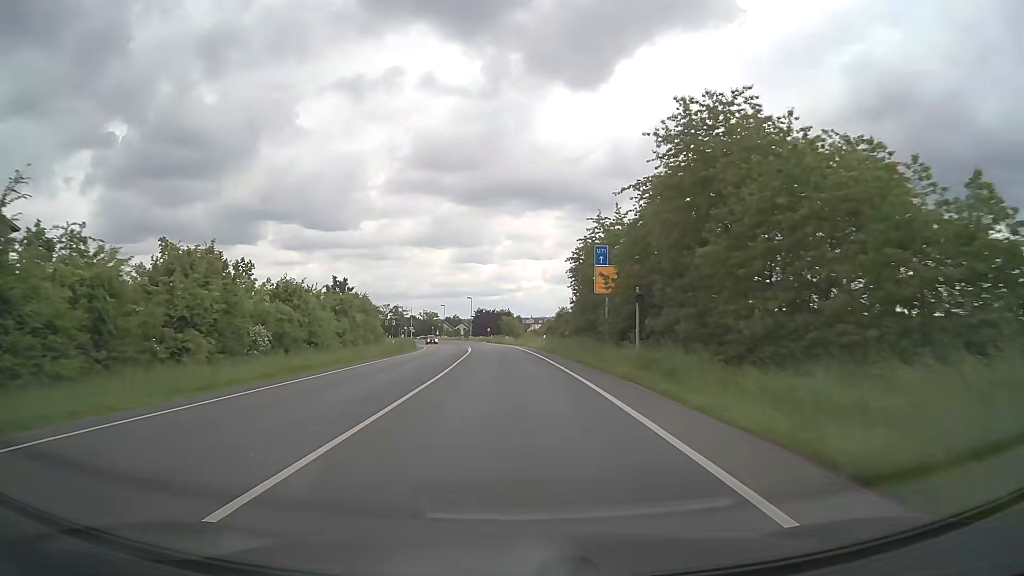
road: primary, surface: asphalt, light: Day
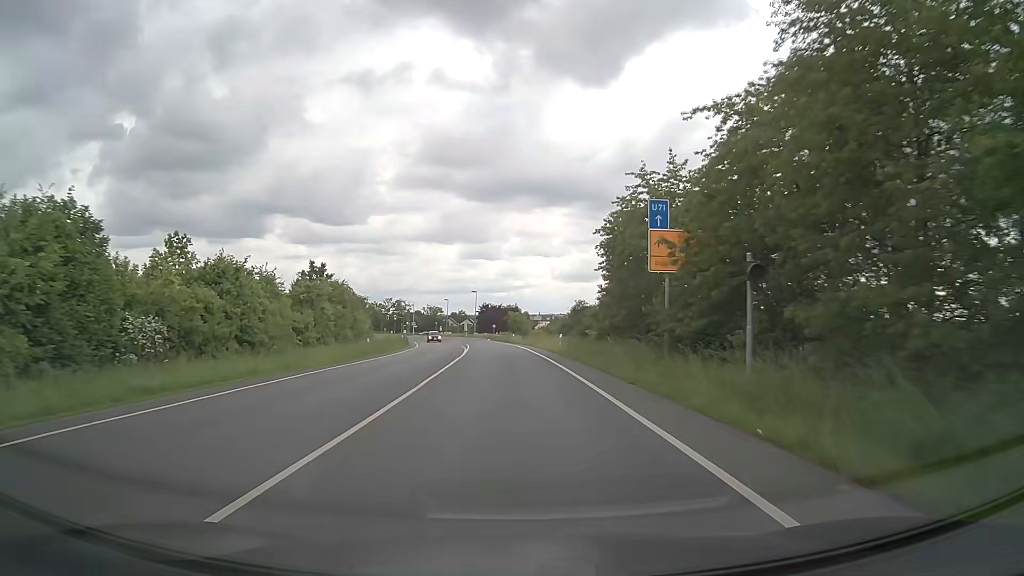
(-0.1, +11.2) m; -1°
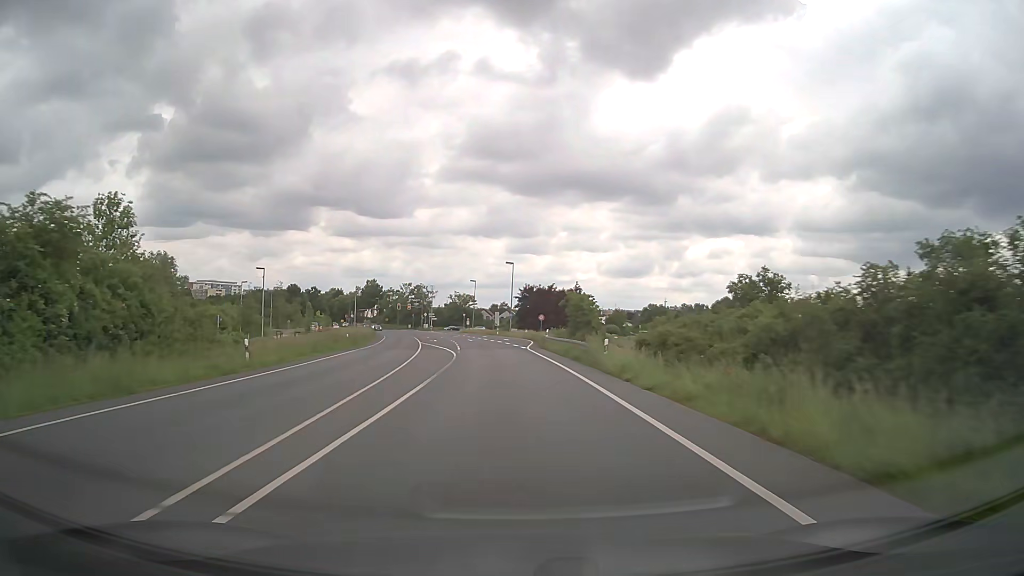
(-1.9, +55.9) m; -4°
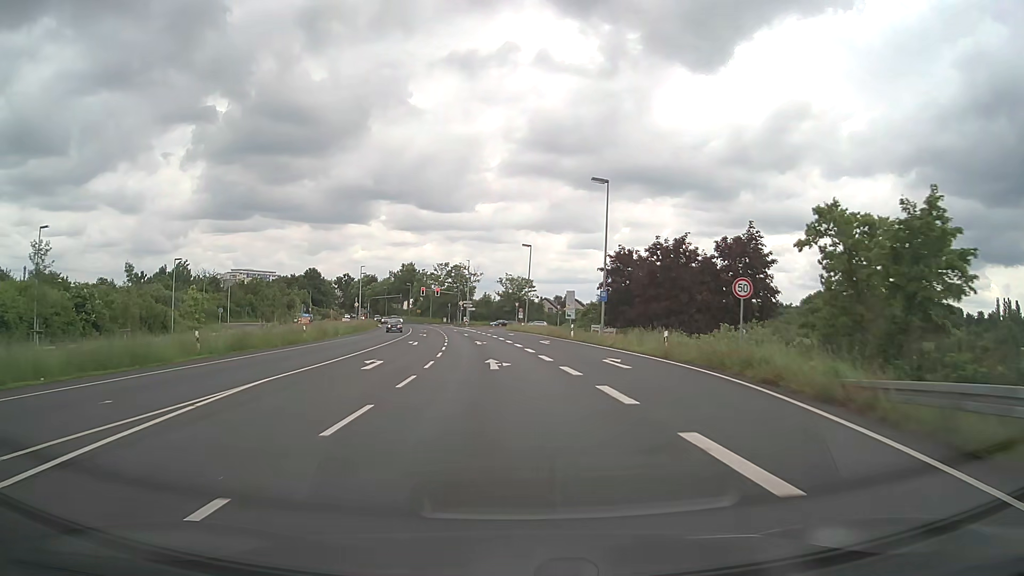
(-2.2, +50.6) m; -5°
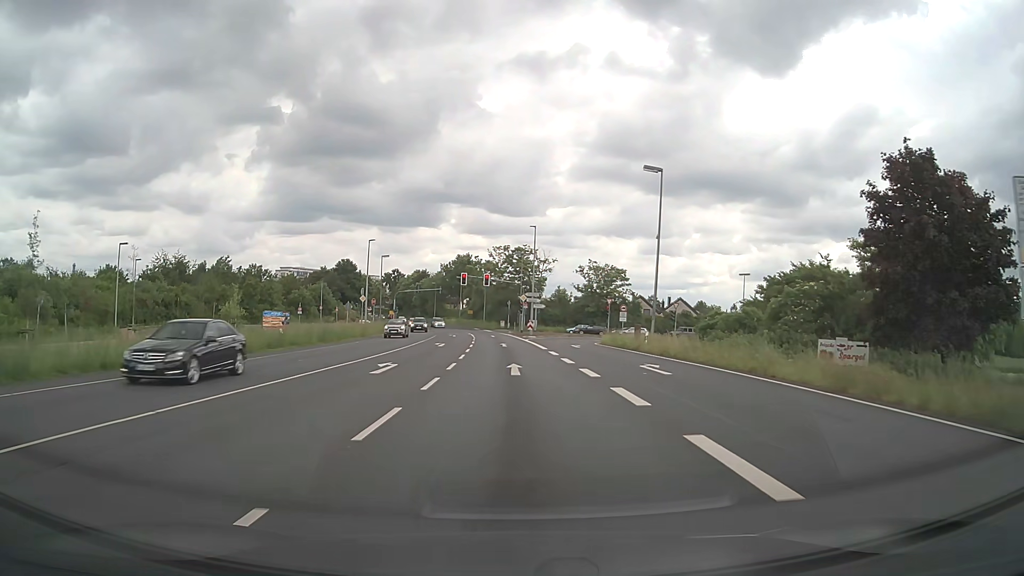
(-2.2, +41.5) m; -6°
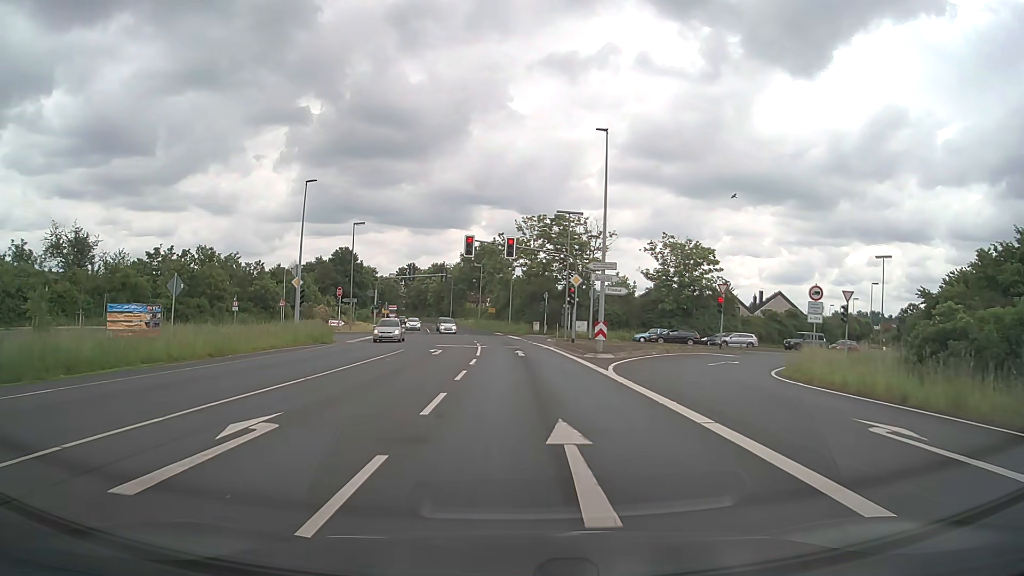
(-0.9, +33.3) m; -2°
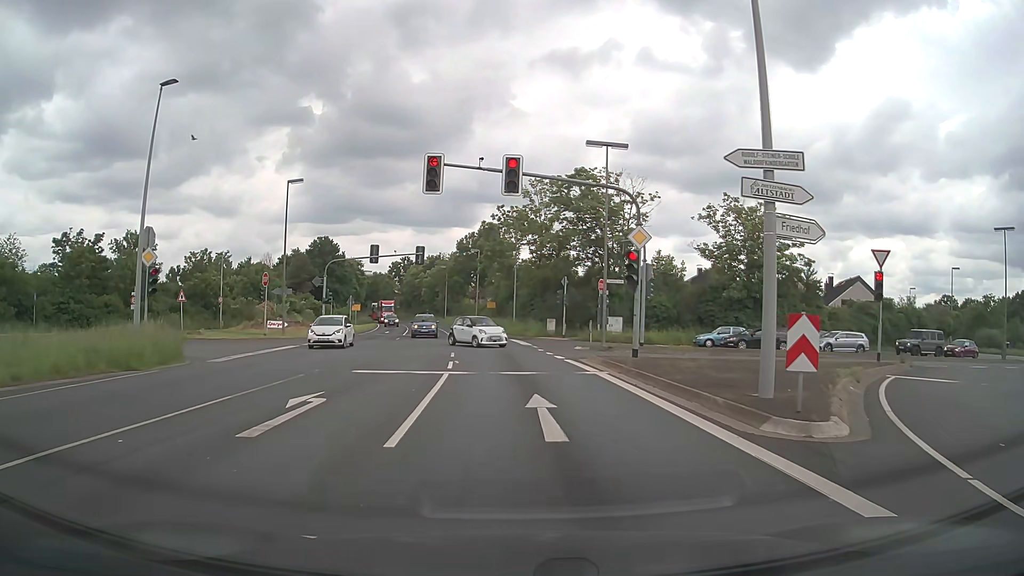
(-0.2, +20.1) m; -1°
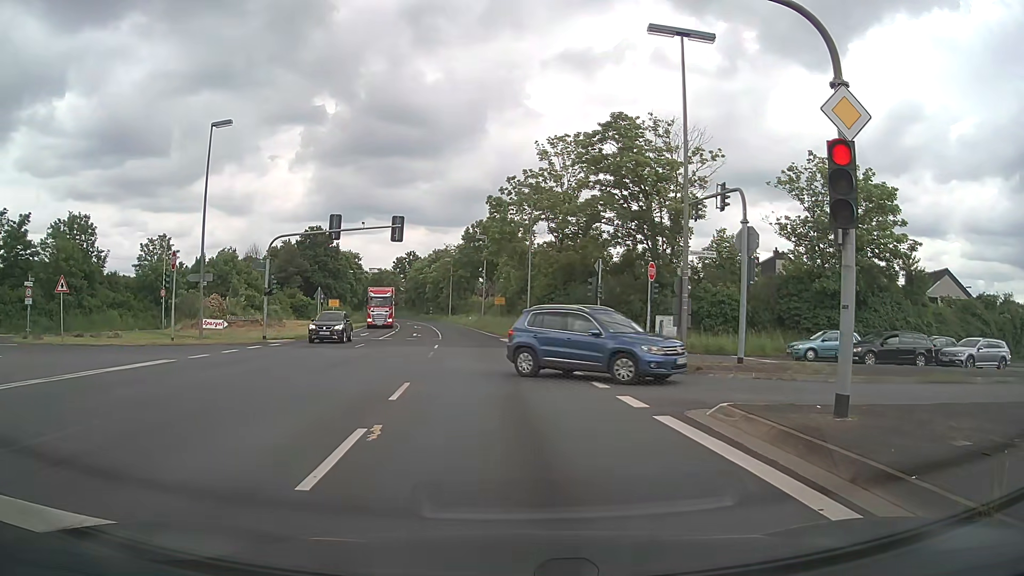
(0.0, +13.4) m; -1°
(0, +10) (0, +20) (-1, +30) (-2, +40) (-3, +50) (-4, +60) (-6, +70) (-8, +80) (-10, +89) (-12, +99) m
